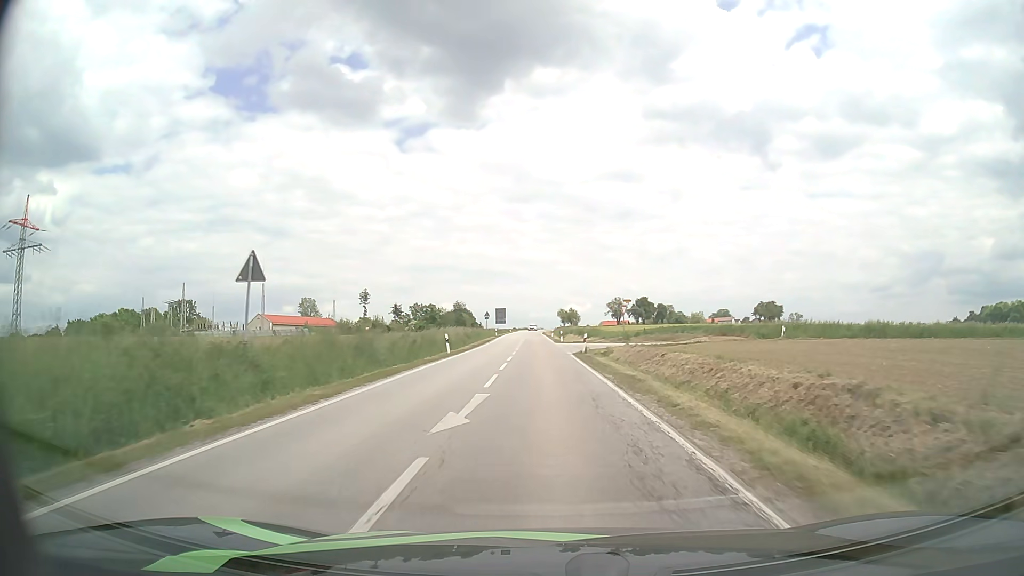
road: secondary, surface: asphalt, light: Day
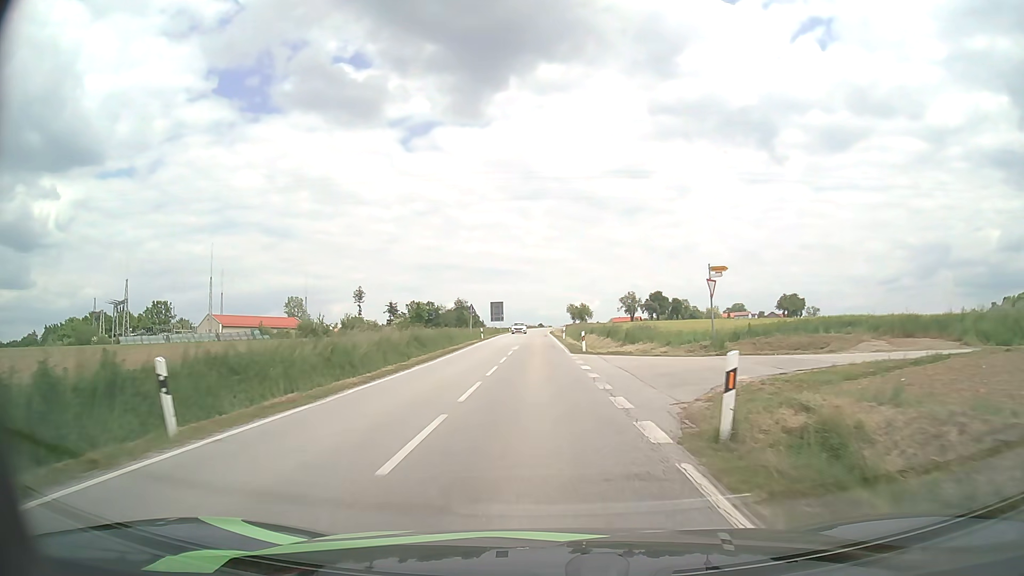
(-0.2, +26.9) m; -1°
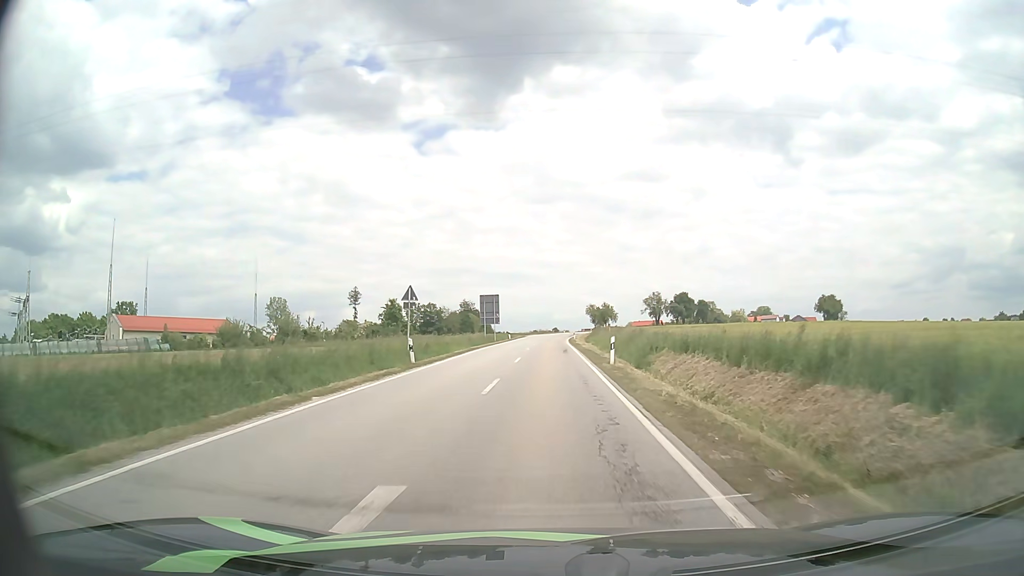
(-0.4, +34.8) m; -1°
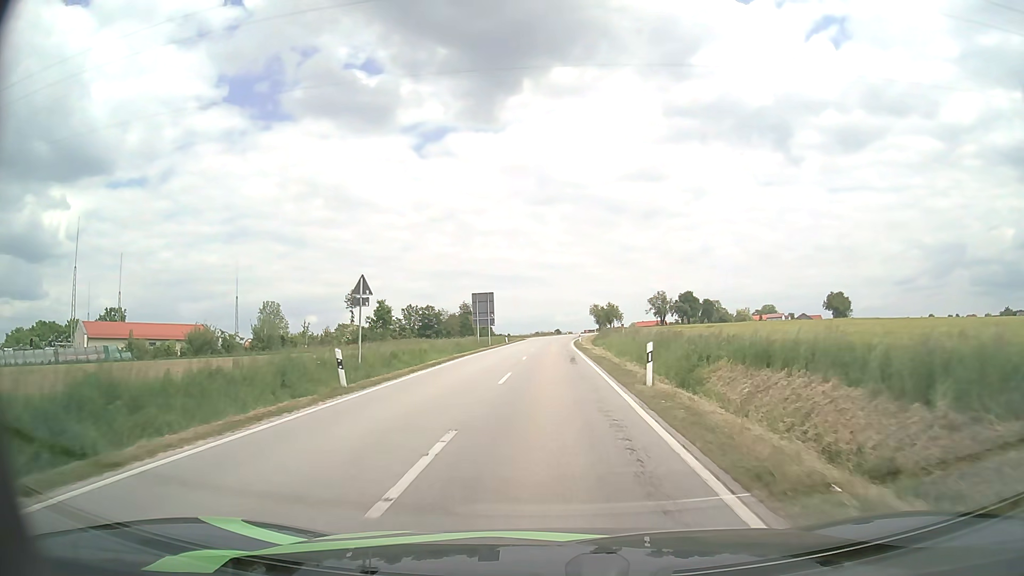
(0.0, +8.5) m; 0°
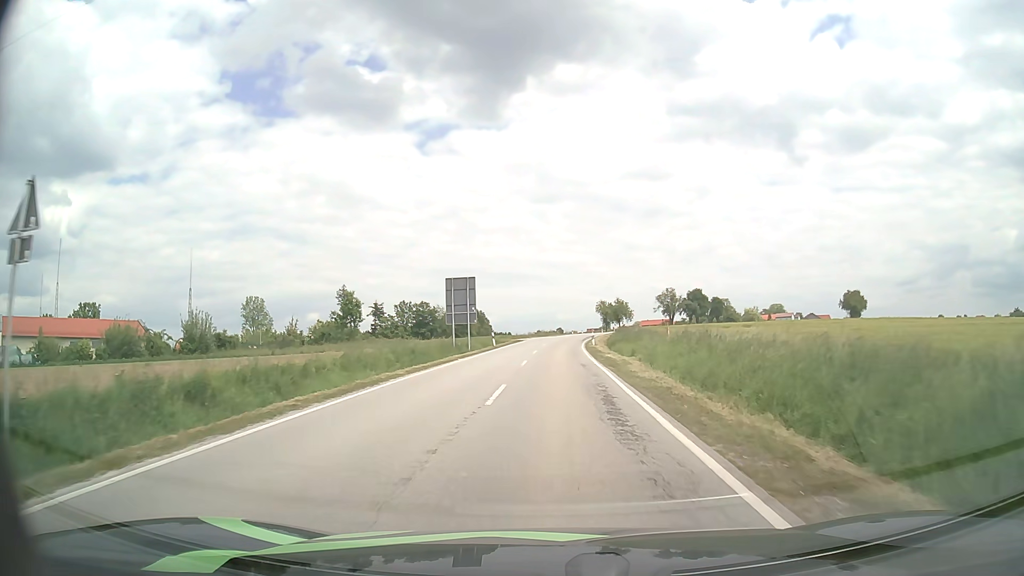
(-0.1, +16.8) m; 0°
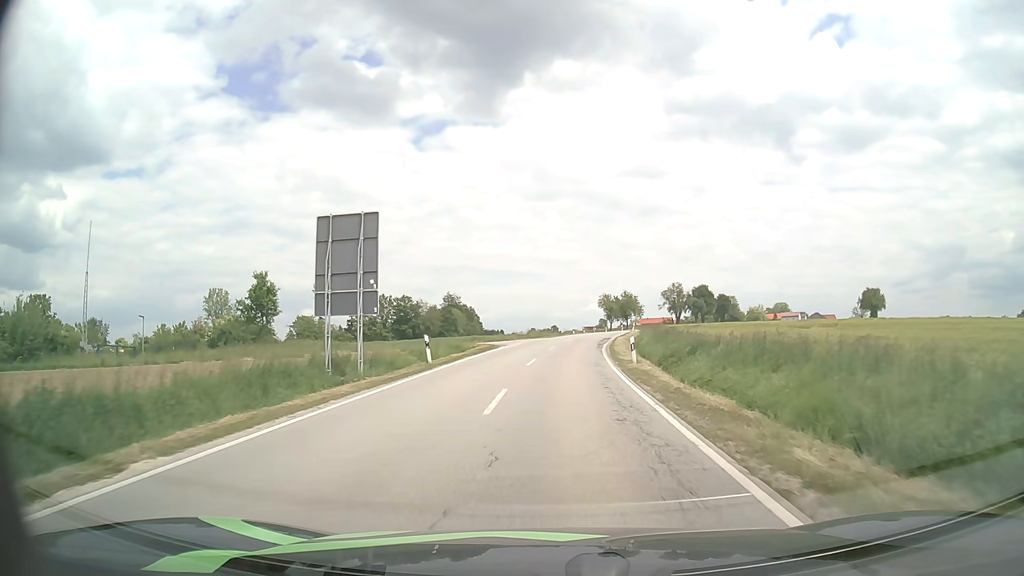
(0.0, +24.8) m; 0°
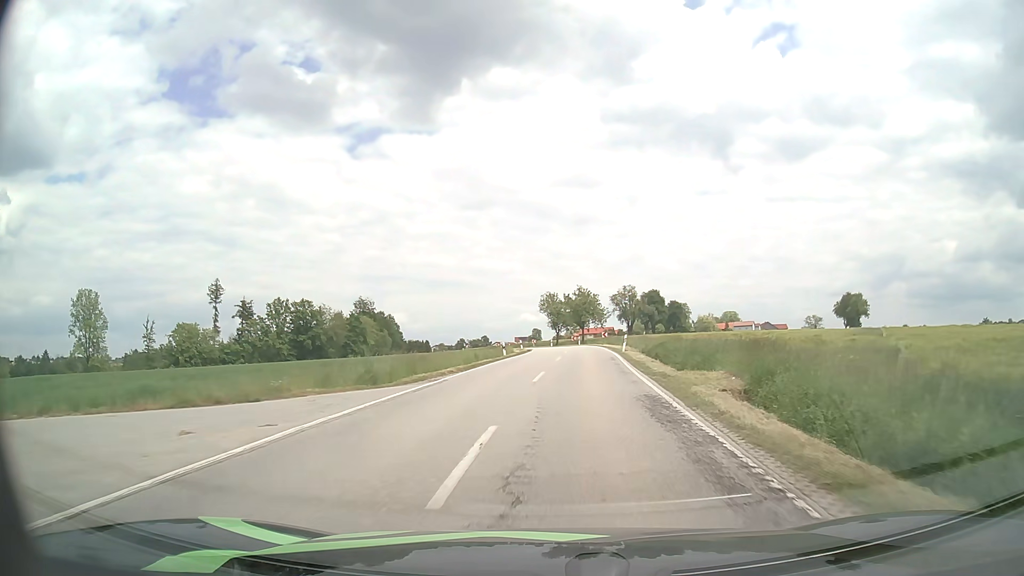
(+1.3, +40.6) m; +5°
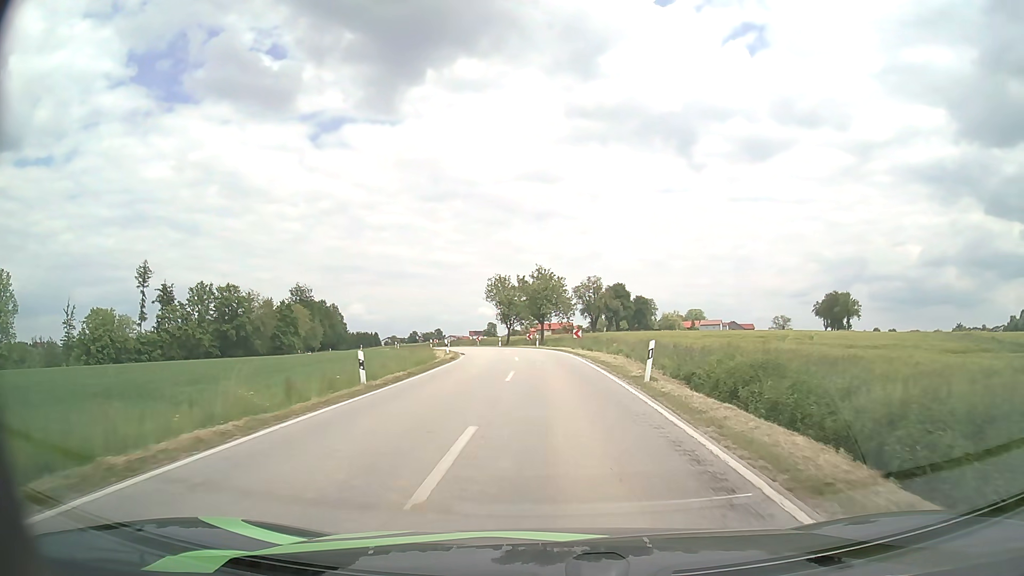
(+0.9, +23.5) m; +4°
(0, +10) (0, +20) (0, +30) (0, +40) (-2, +50) (-4, +60) (-7, +69) (-10, +79) (-13, +88) (-17, +97) m
